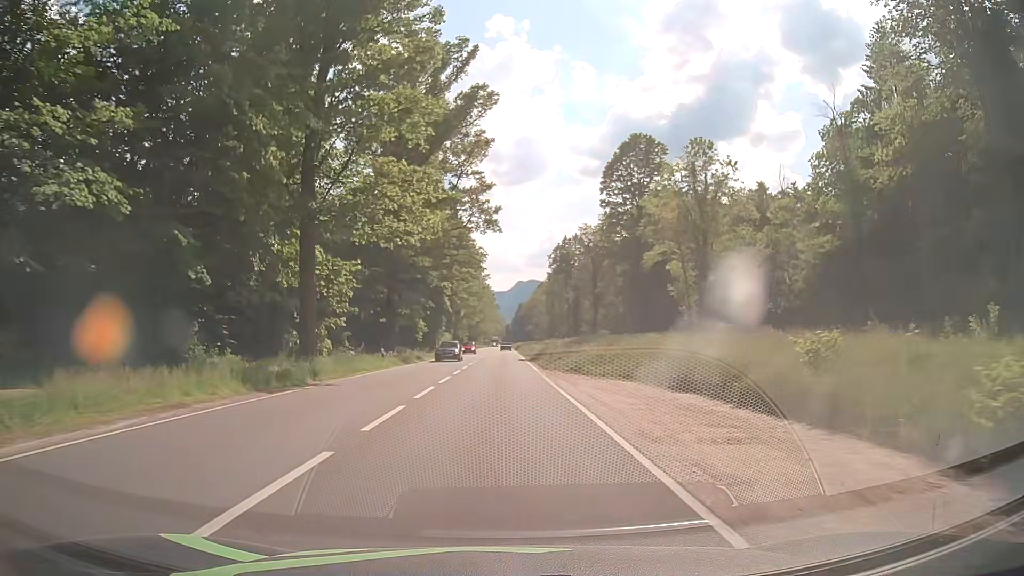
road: primary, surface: asphalt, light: Day
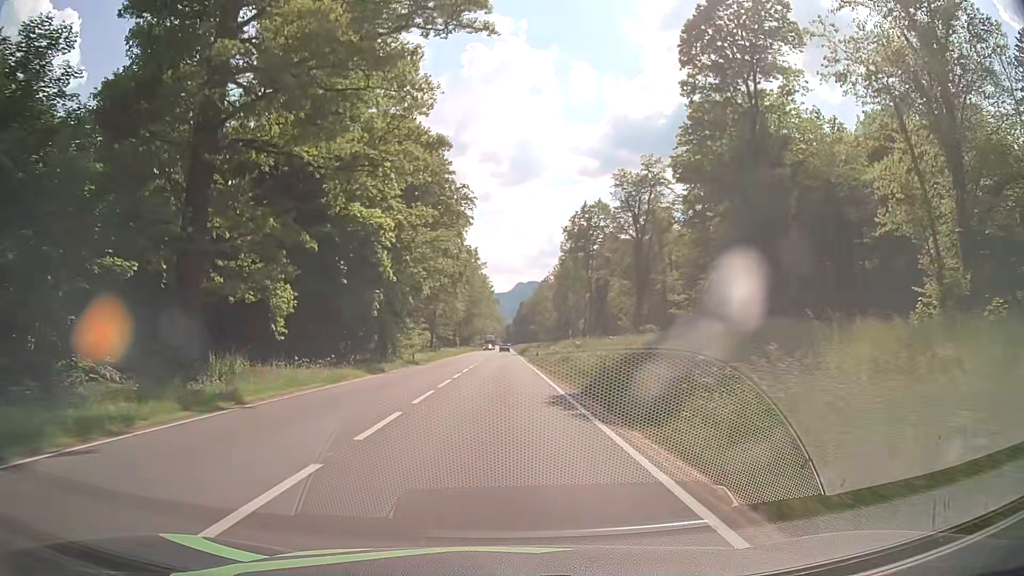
(-0.2, +36.5) m; 0°
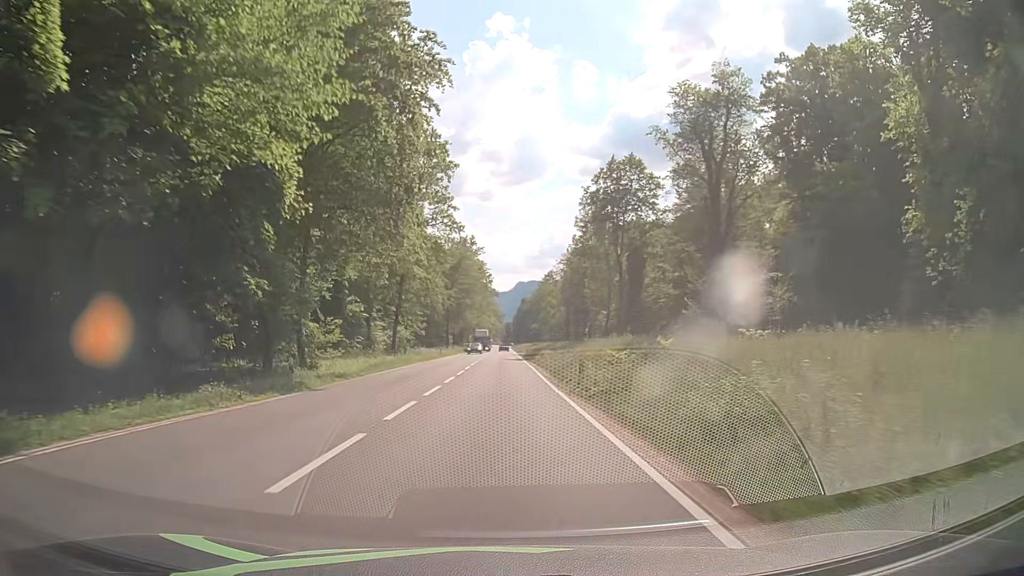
(0.0, +27.4) m; 0°
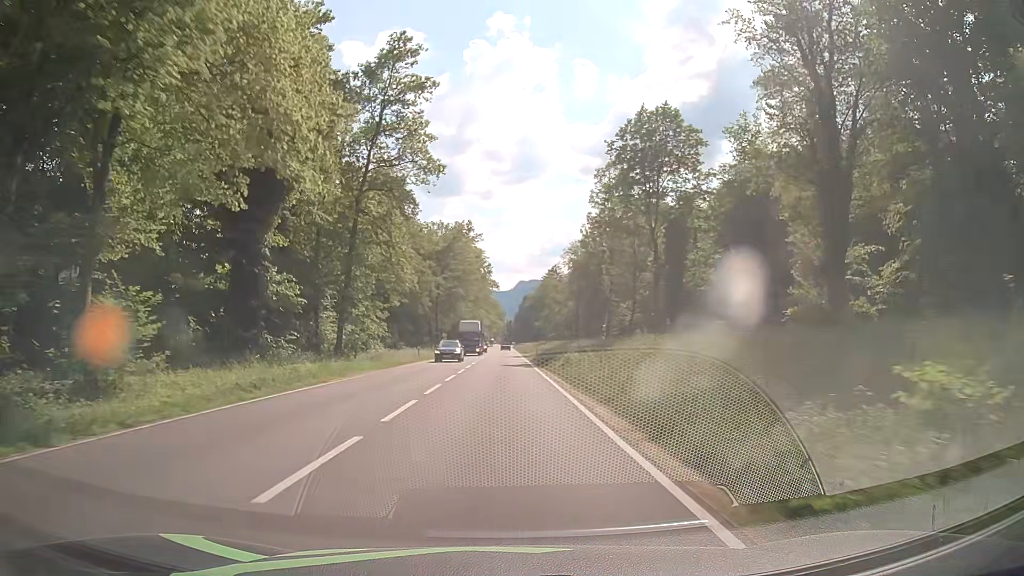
(0.0, +18.3) m; 0°
(0, +10) (0, +20) (0, +30) (0, +40) (0, +50) (0, +60) (0, +70) (-1, +80) (-1, +90) (-1, +100) m
